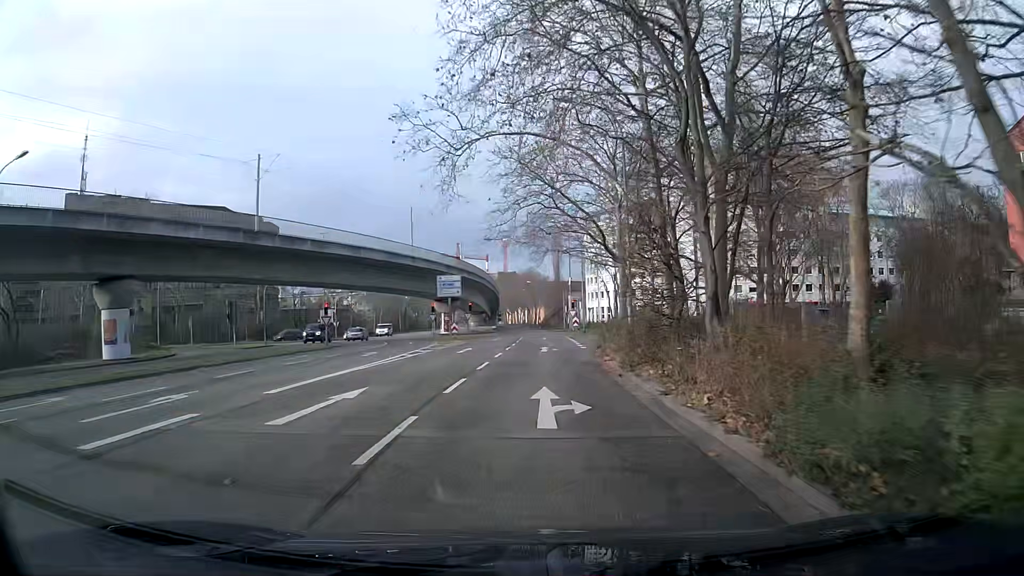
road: tertiary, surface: asphalt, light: Day
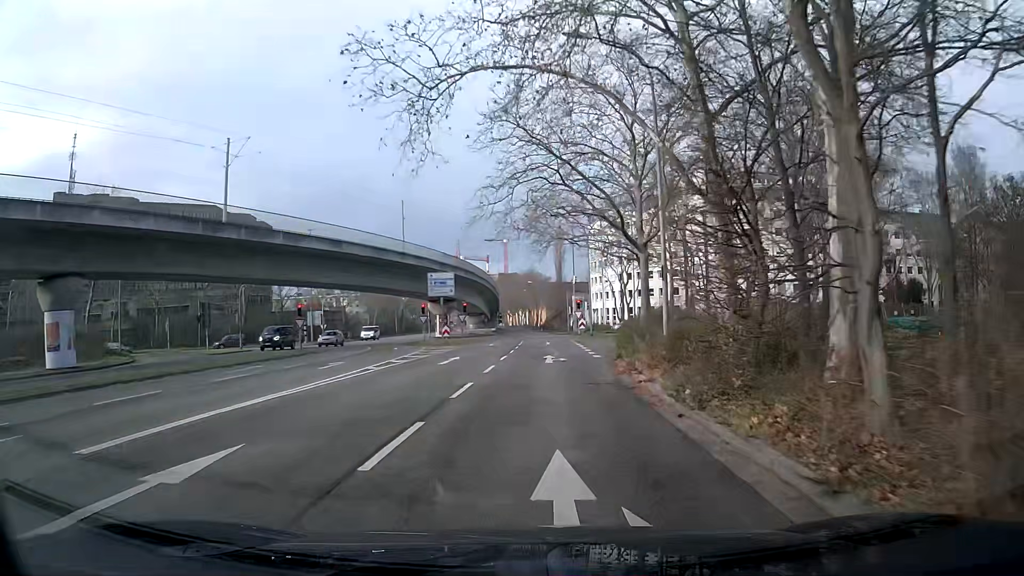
(0.0, +6.0) m; 0°
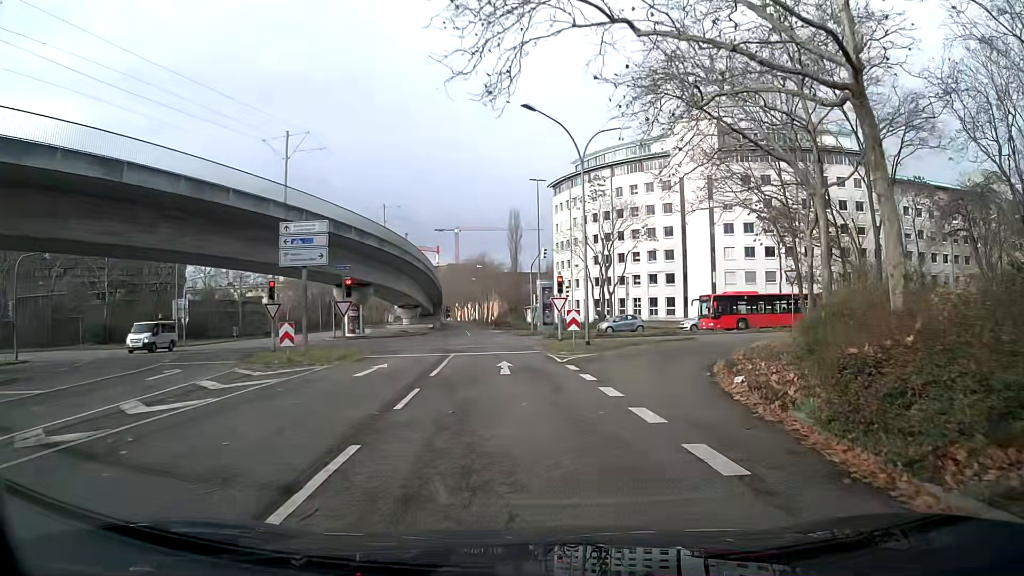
(+0.8, +25.5) m; +6°
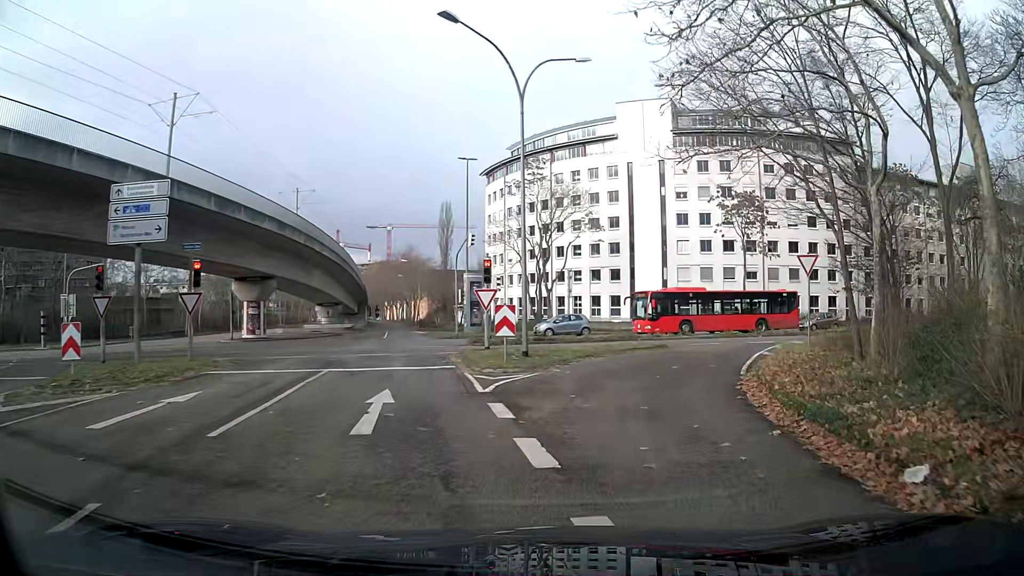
(+0.4, +8.5) m; +6°
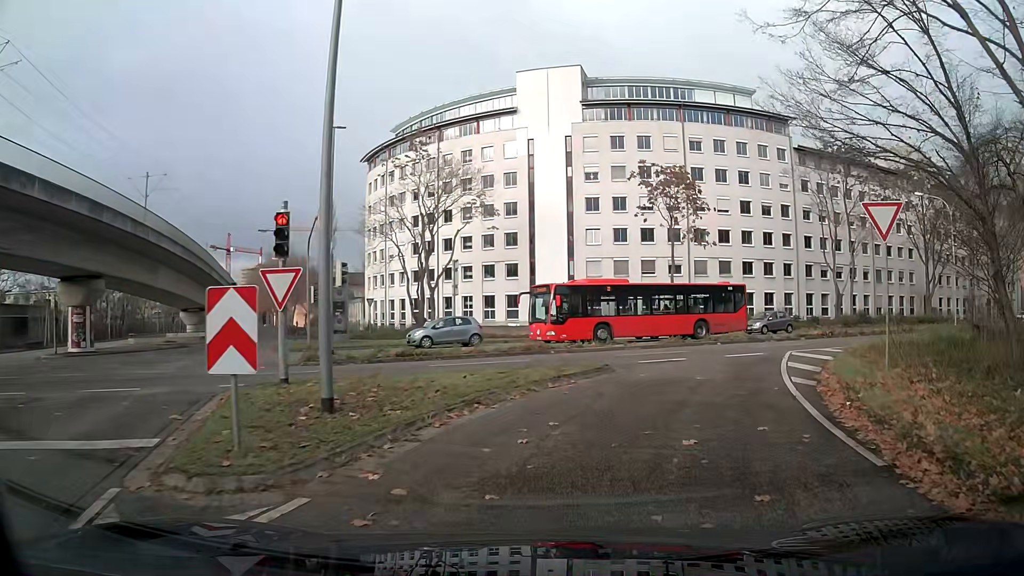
(+0.9, +10.8) m; +9°
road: secondary_link
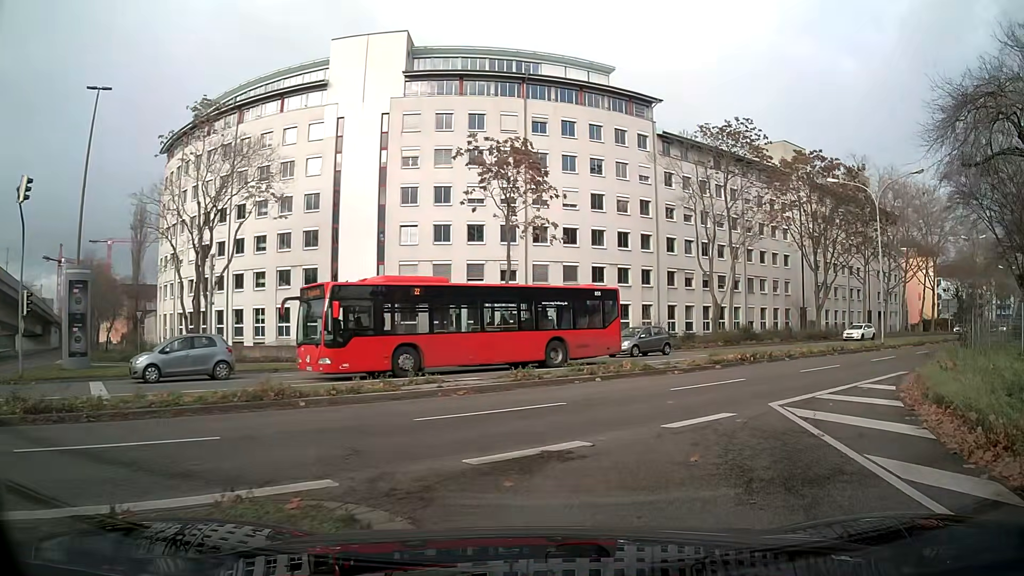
(+1.3, +11.1) m; +15°
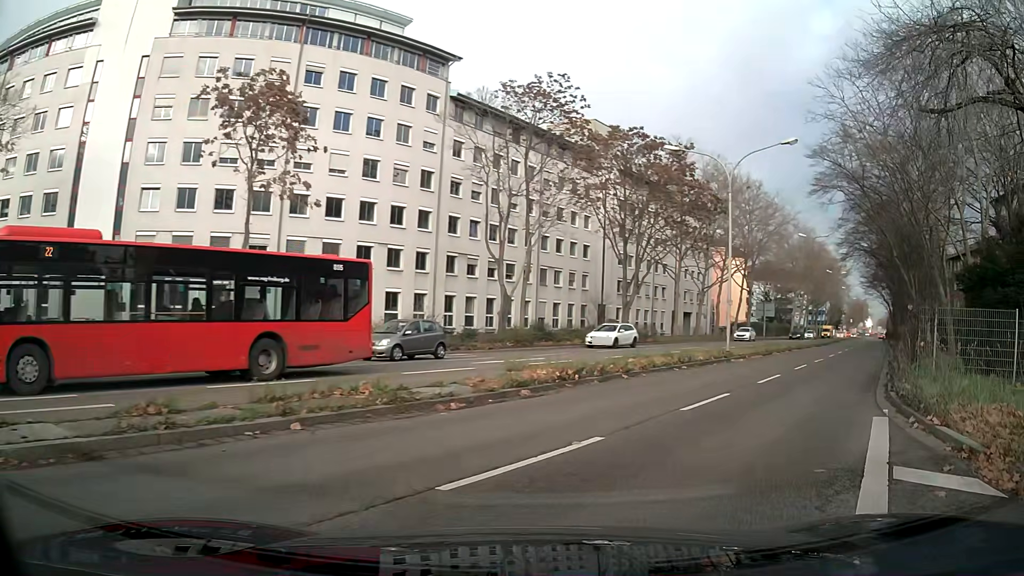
(+1.5, +8.7) m; +22°
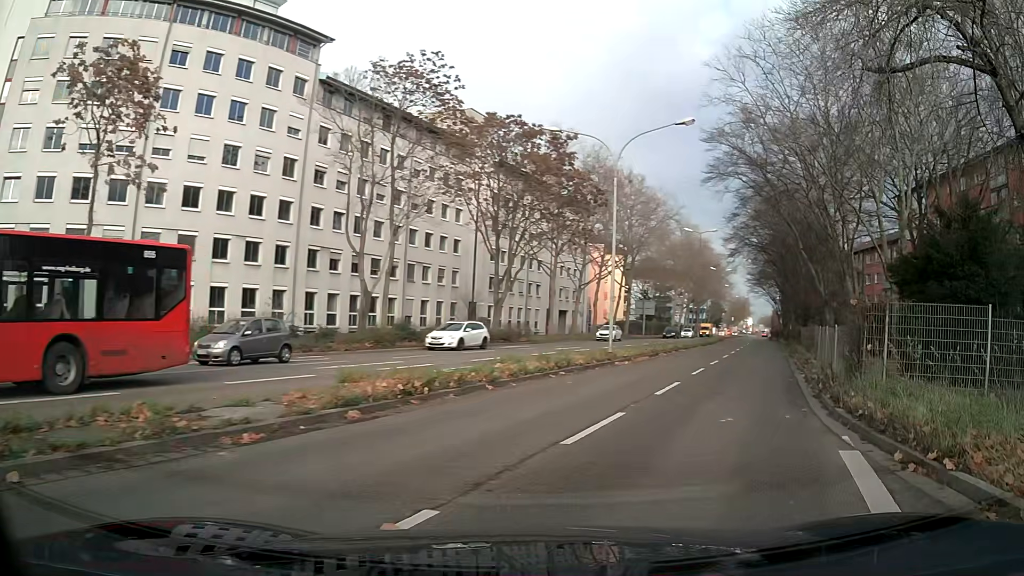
(+0.3, +3.2) m; +10°
(+2, +10) (+4, +19) (+7, +29) (+10, +39) (+13, +48) (+15, +58) (+18, +68) (+20, +77) (+23, +87) (+25, +97) m
